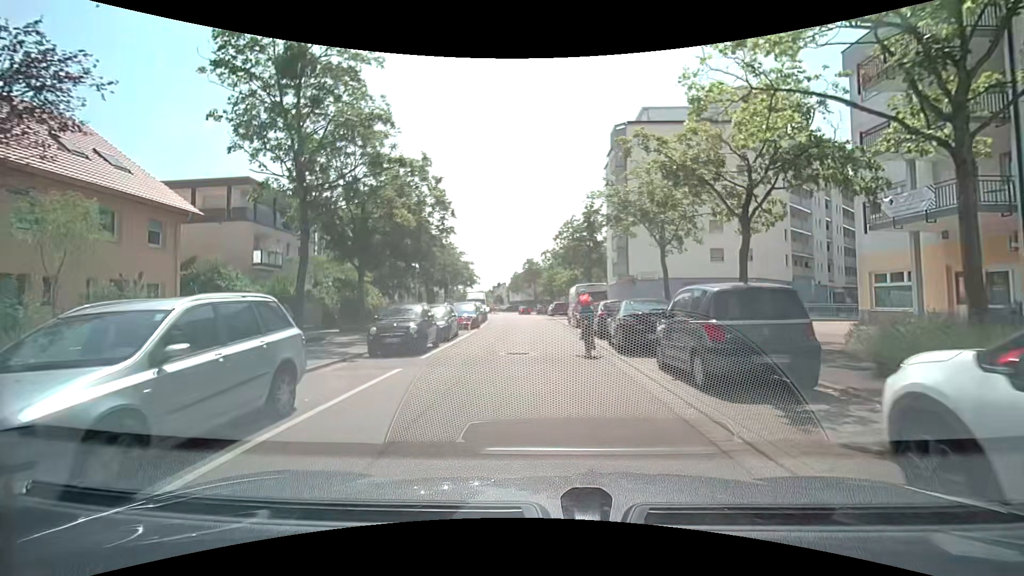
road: residential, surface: asphalt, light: Day
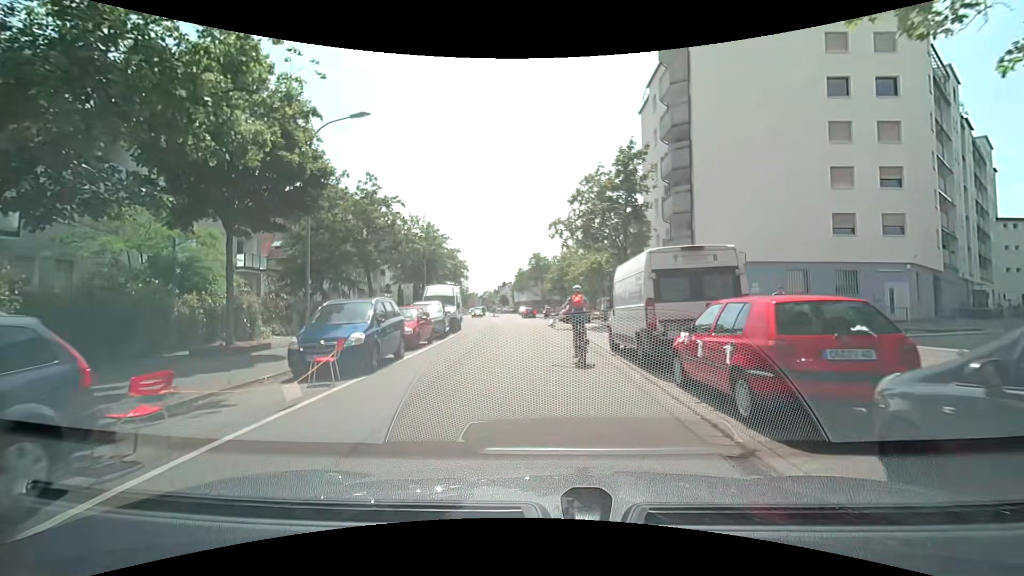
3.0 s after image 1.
(-0.1, +18.4) m; -2°
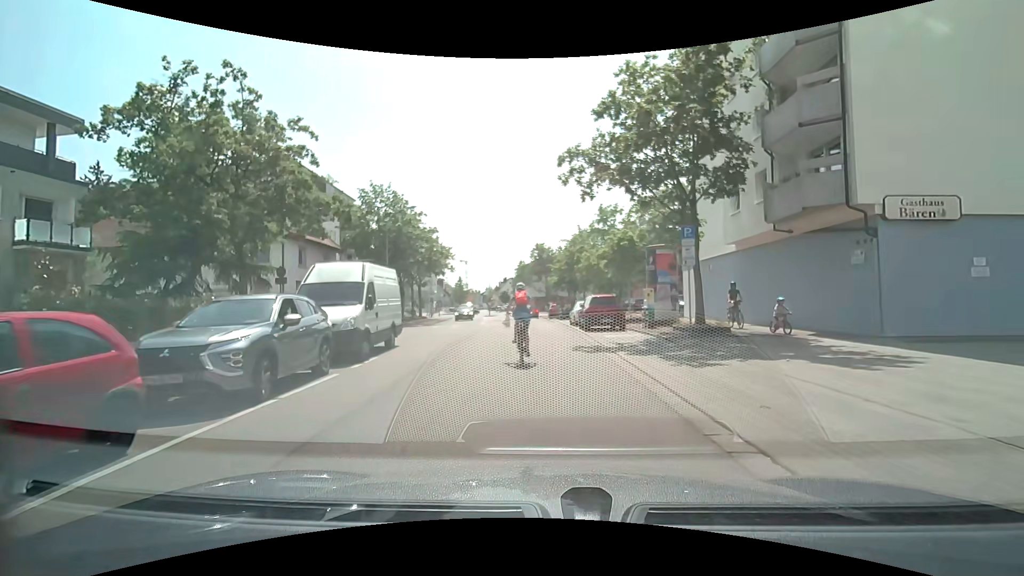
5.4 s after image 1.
(0.0, +14.1) m; 0°
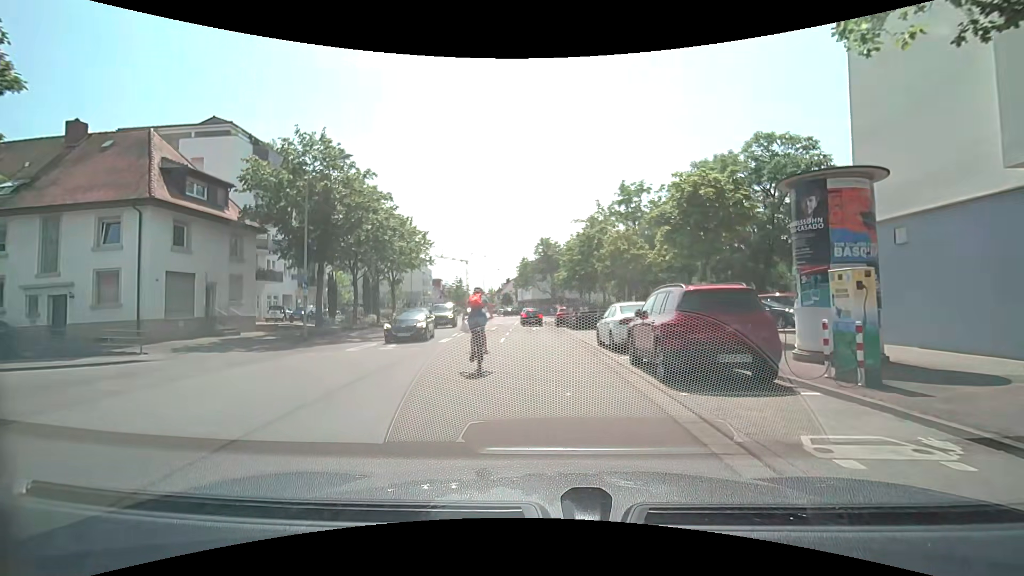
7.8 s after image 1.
(-0.2, +14.2) m; -1°
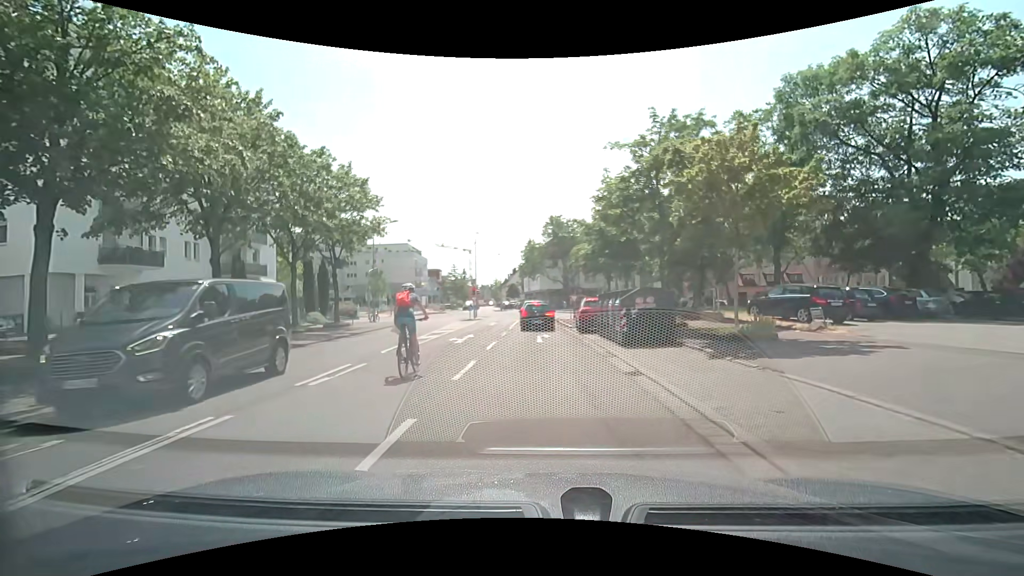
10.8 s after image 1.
(-0.2, +17.0) m; -1°
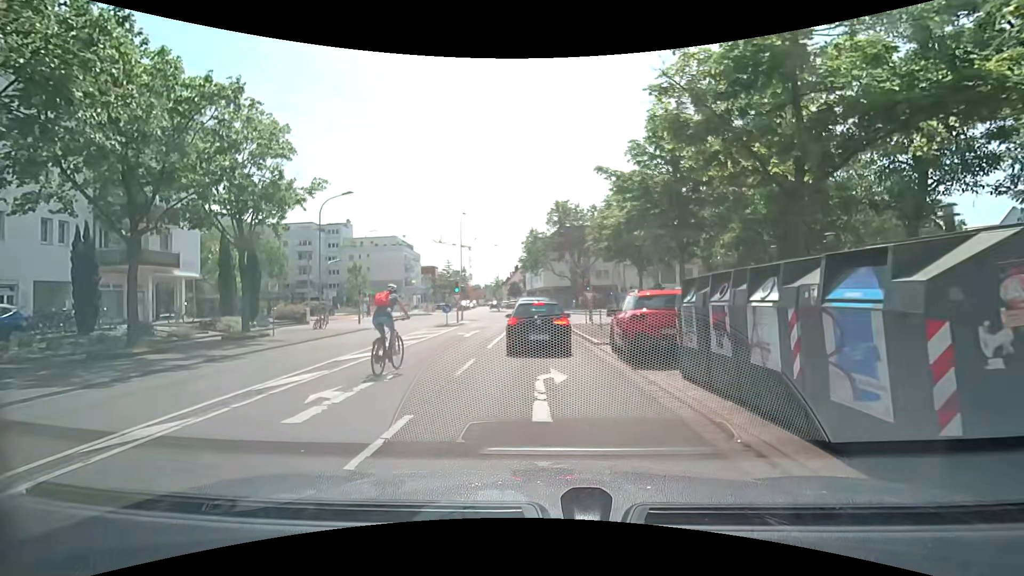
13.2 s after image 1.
(-0.2, +11.7) m; -1°
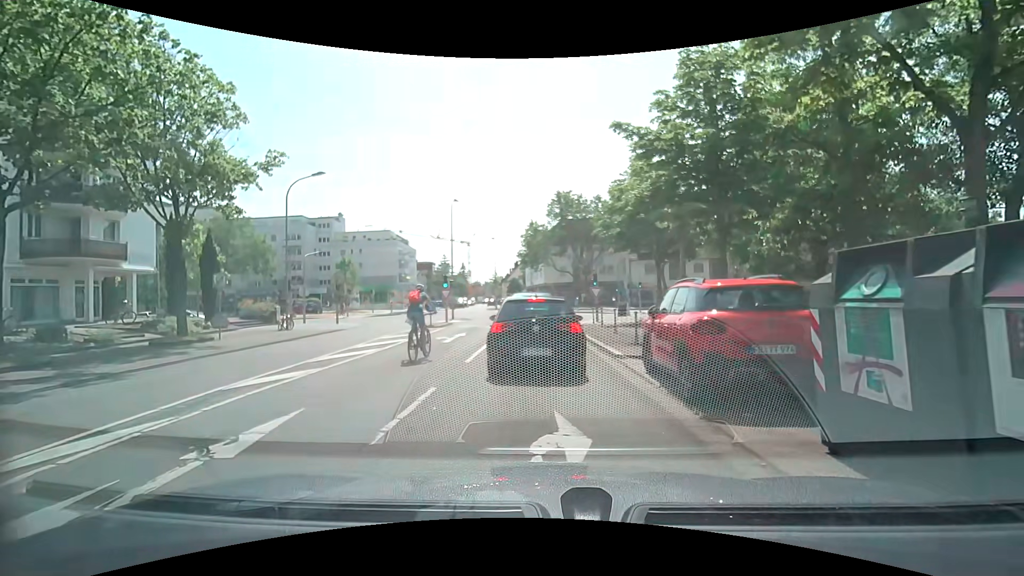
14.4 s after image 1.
(0.0, +4.3) m; 0°
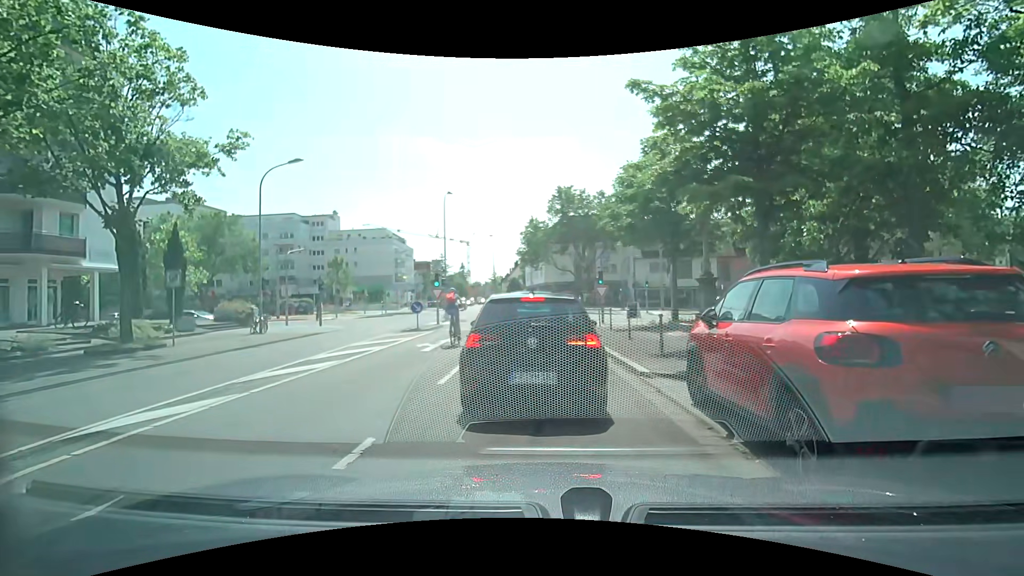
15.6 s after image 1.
(0.0, +2.6) m; -1°
(0, +10) (+1, +20) (+1, +30) (+5, +39) (+14, +43) (+24, +42) (+34, +42) (+44, +41) (+54, +41) (+64, +40) m
